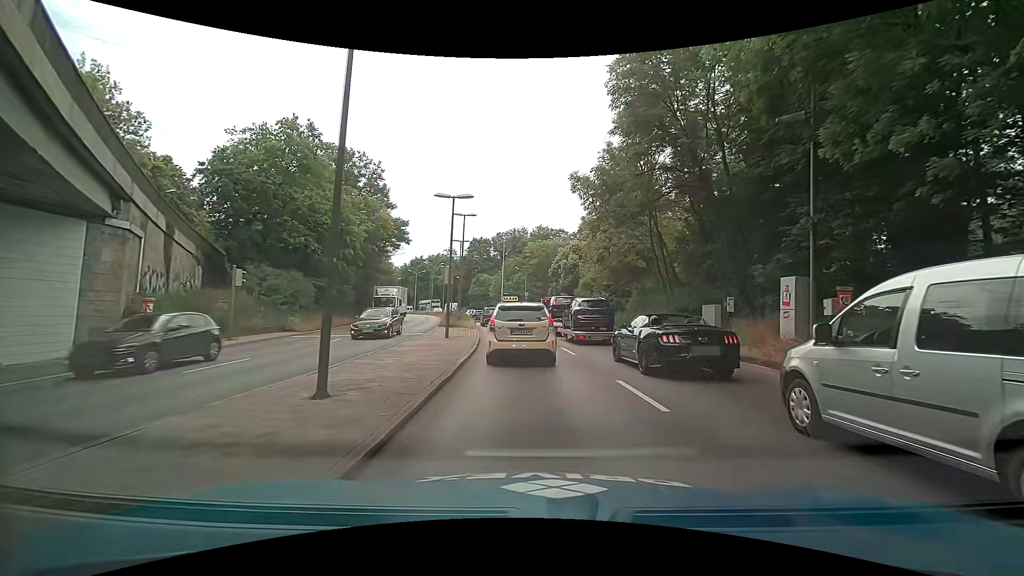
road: trunk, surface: asphalt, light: Day
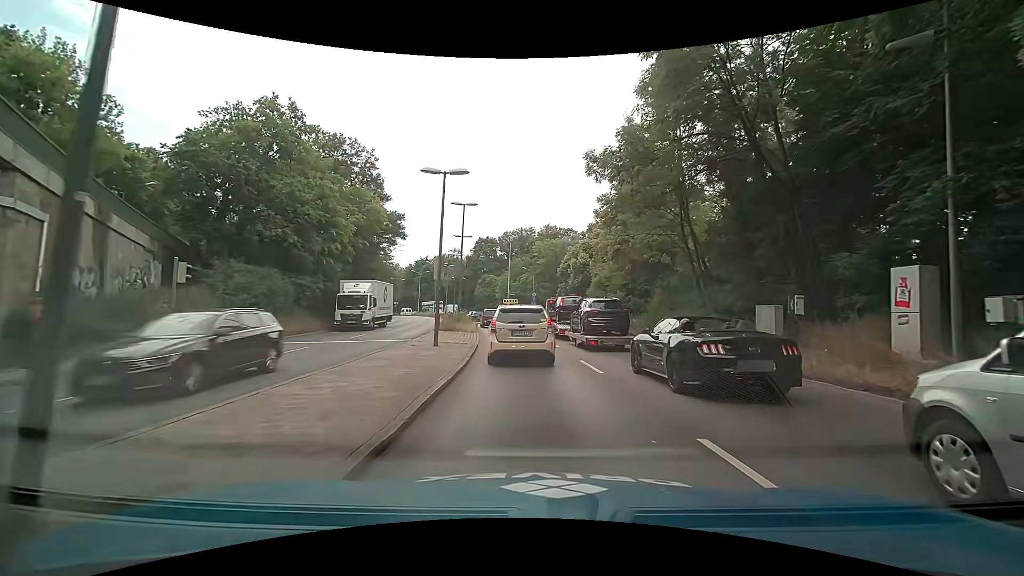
(0.0, +4.3) m; -1°
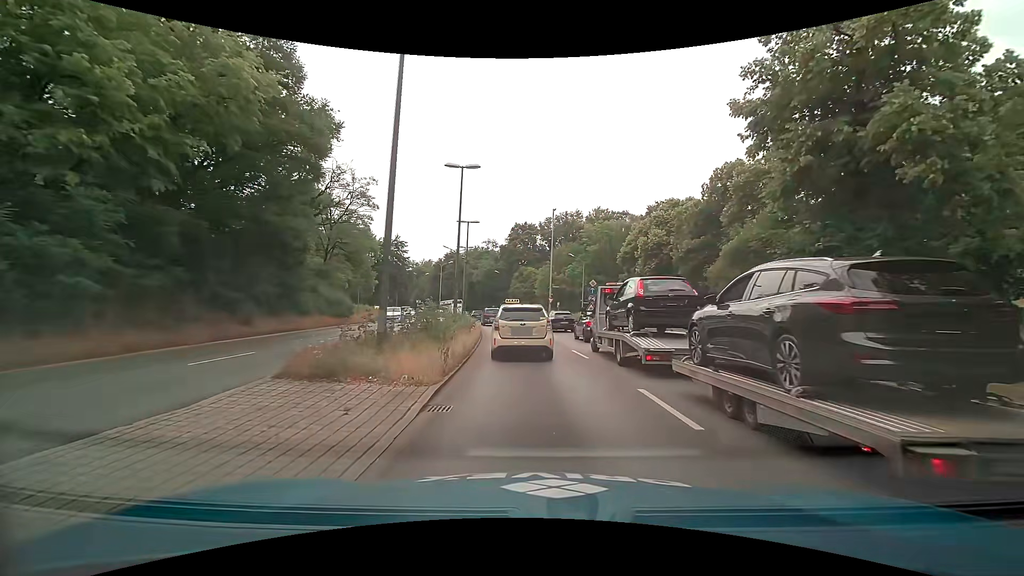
(-0.6, +23.7) m; -4°
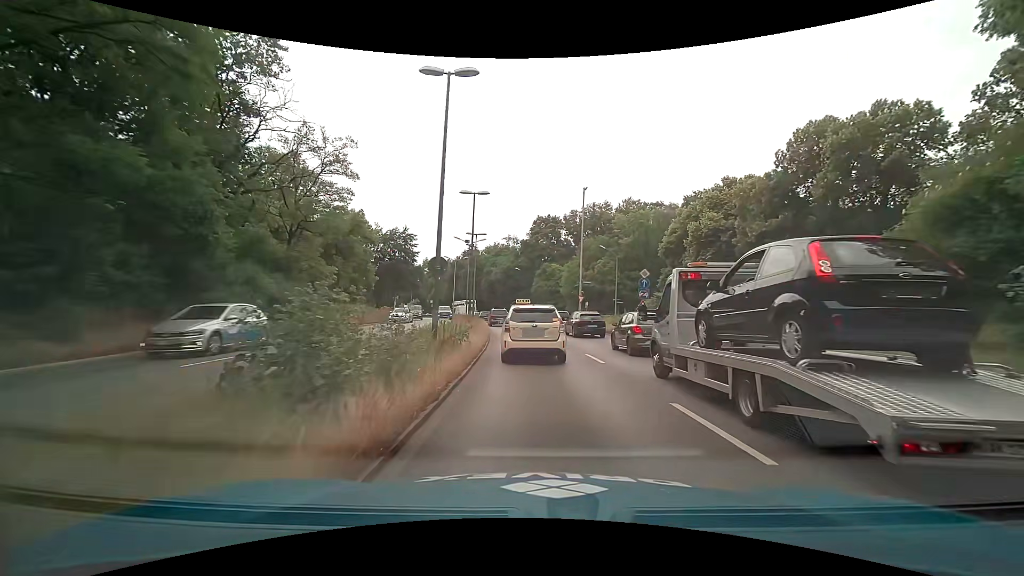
(-0.2, +10.2) m; -2°
